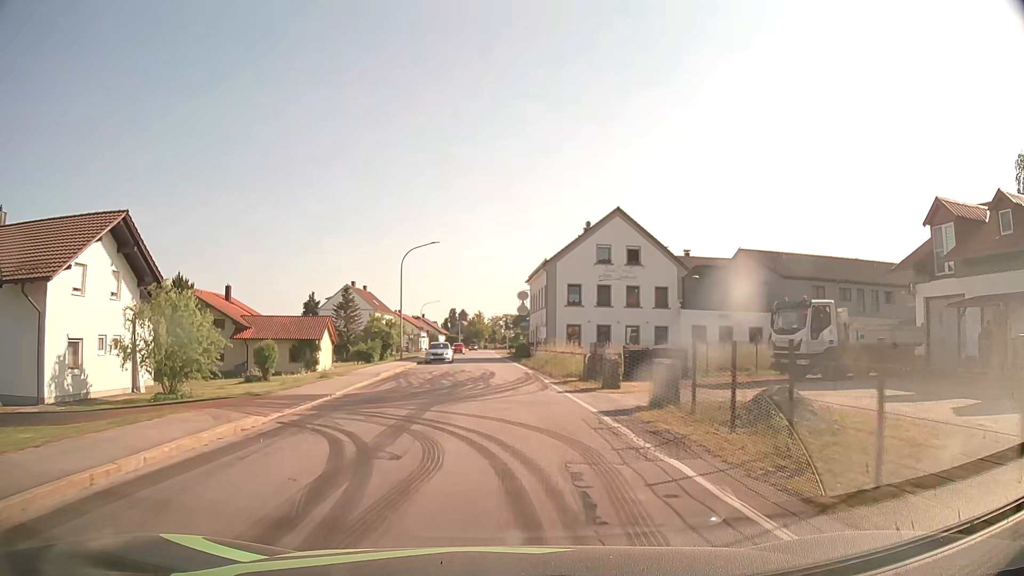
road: secondary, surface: asphalt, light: Day
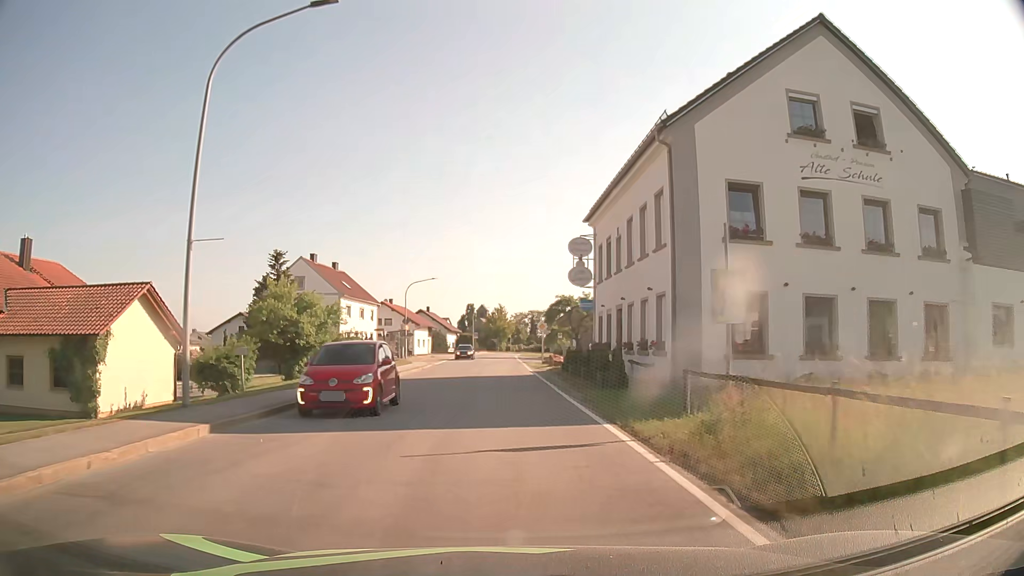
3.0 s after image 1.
(-0.7, +34.8) m; -2°
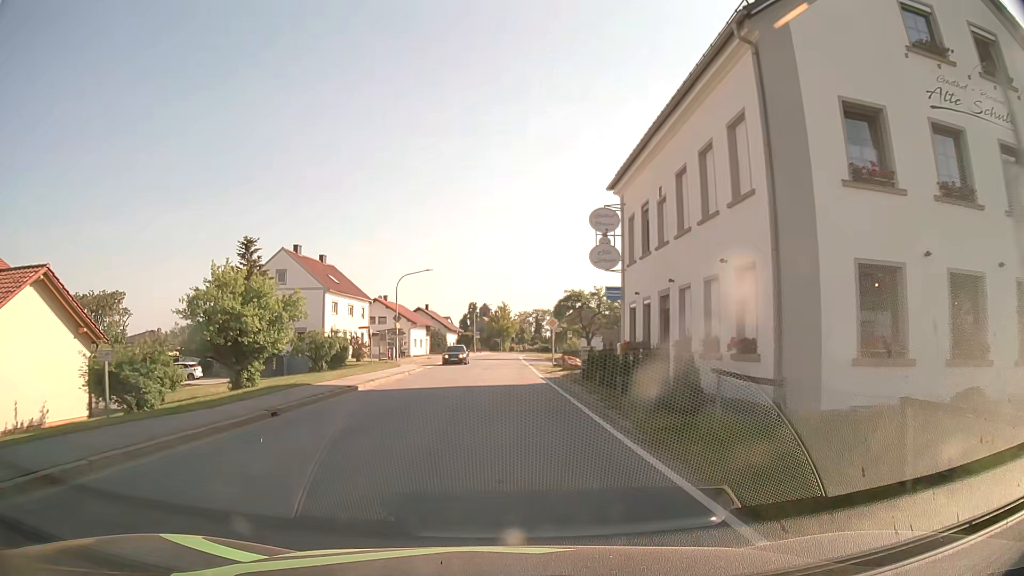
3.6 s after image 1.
(0.0, +7.1) m; 0°
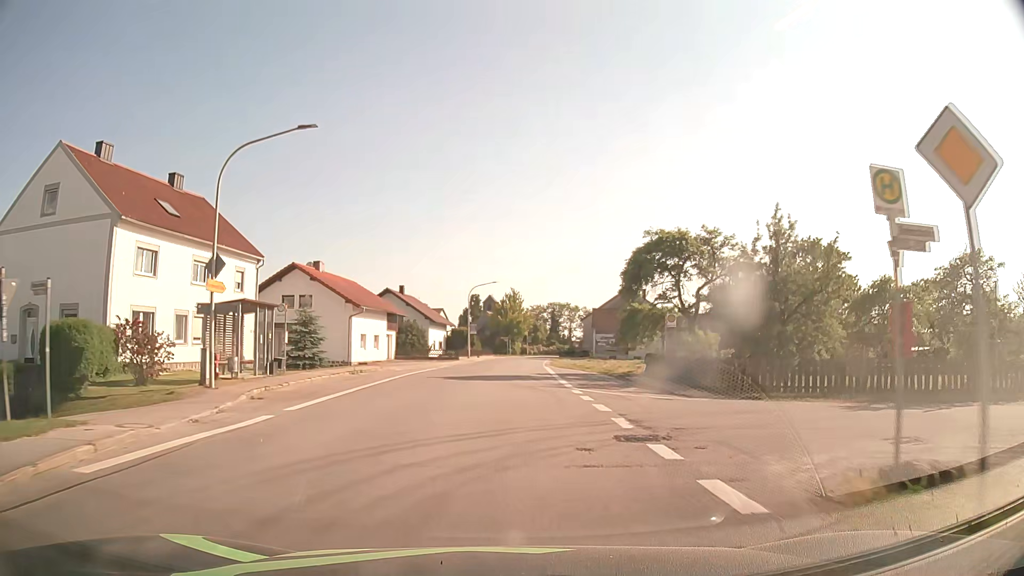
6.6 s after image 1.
(-0.3, +37.0) m; -1°
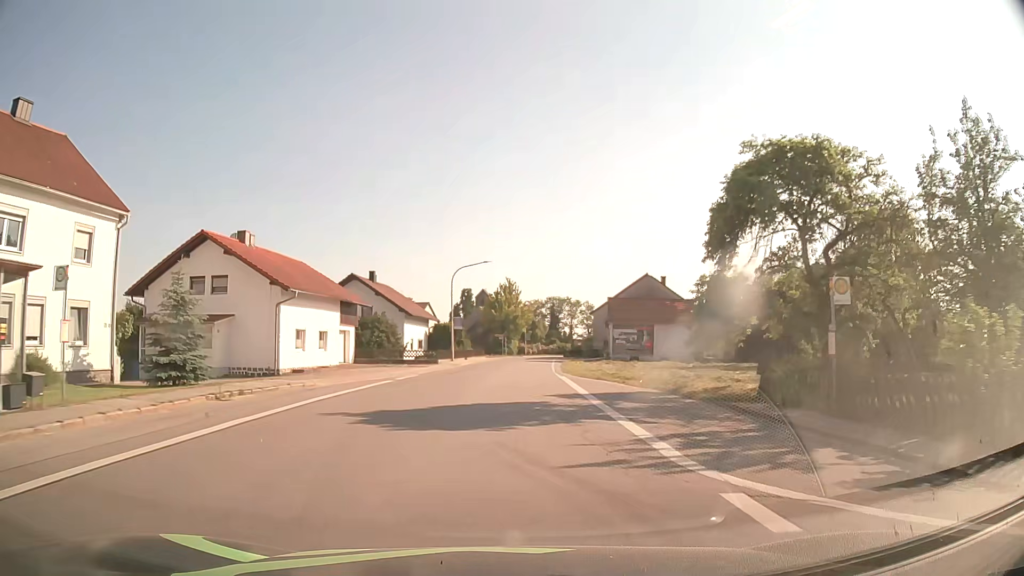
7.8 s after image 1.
(+0.1, +15.0) m; +1°
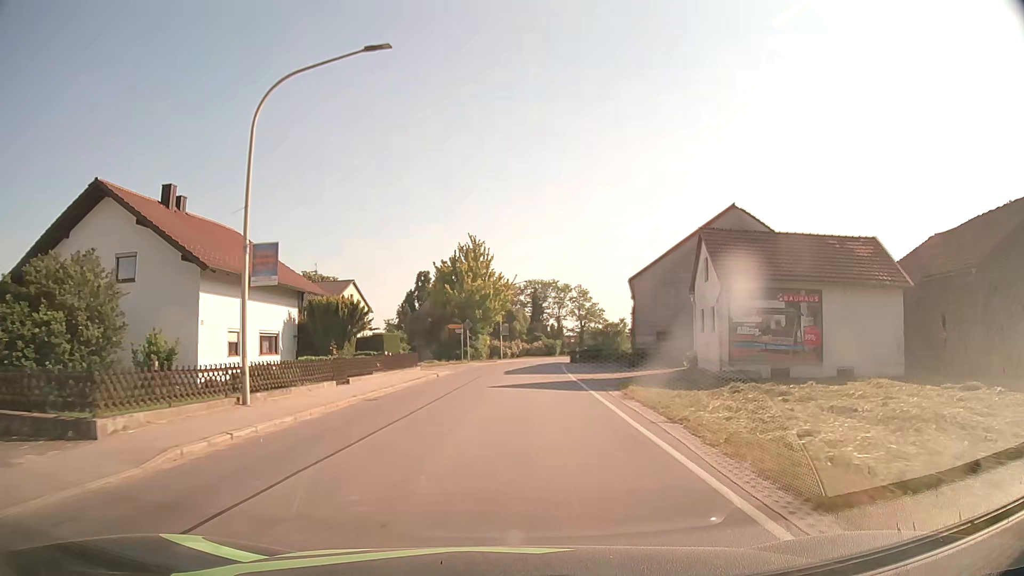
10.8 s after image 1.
(+0.6, +36.9) m; +2°
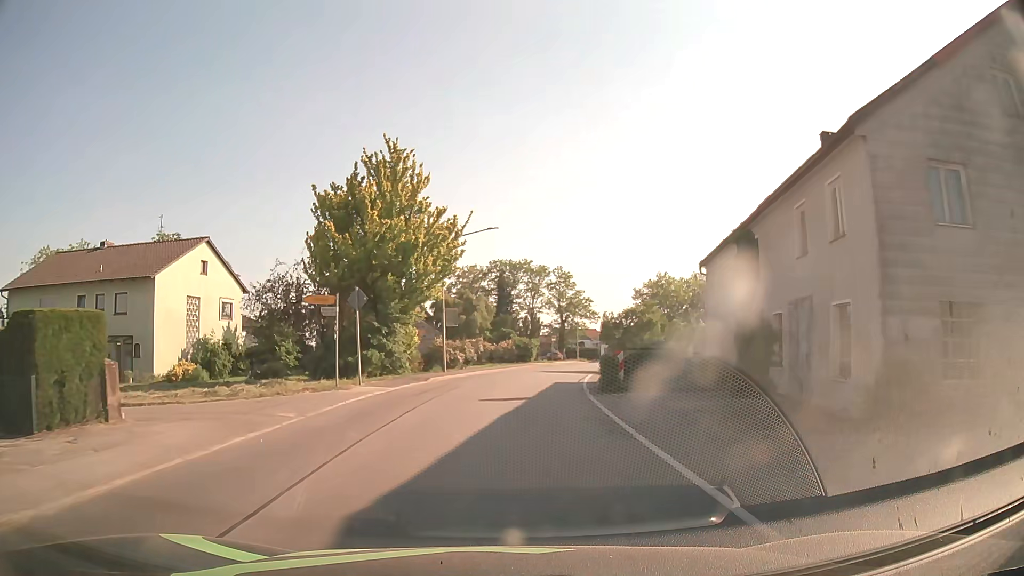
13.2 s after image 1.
(+0.8, +28.8) m; +2°
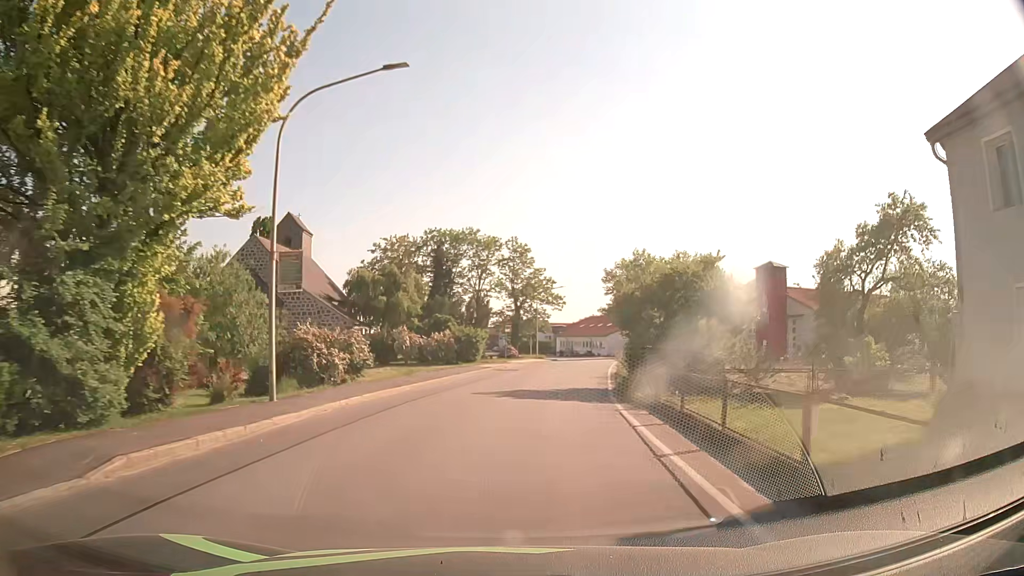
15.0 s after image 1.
(+0.8, +20.5) m; +5°
(0, +10) (+1, +20) (+3, +30) (+4, +40) (+6, +50) (+8, +59) (+10, +69) (+11, +79) (+12, +89) (+12, +99) m
